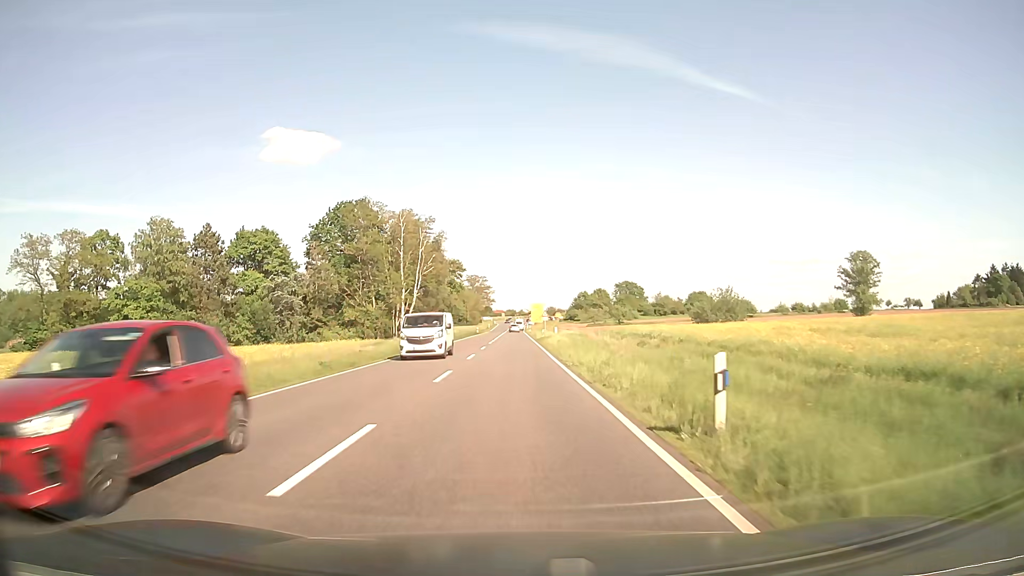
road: primary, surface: asphalt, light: Day
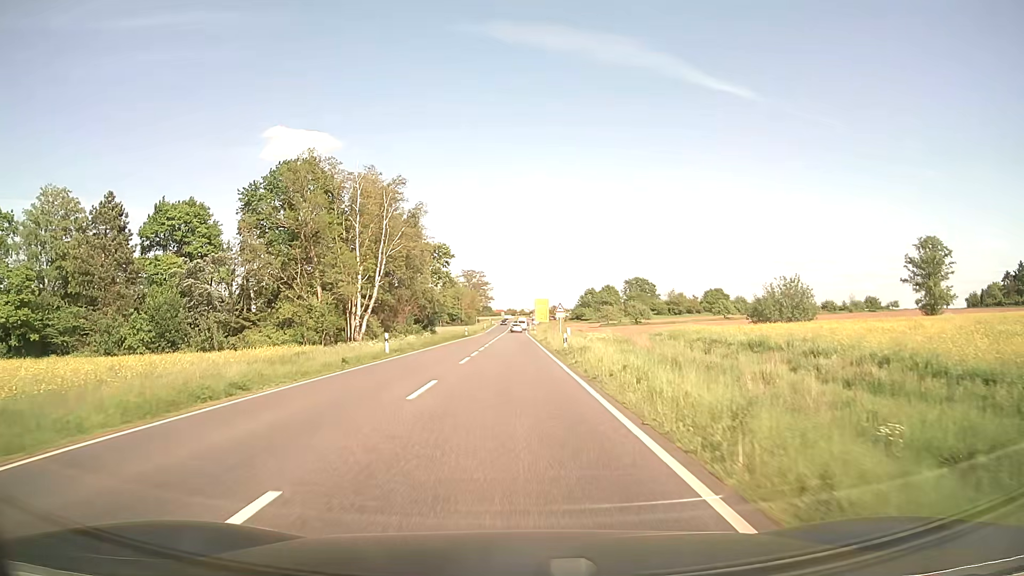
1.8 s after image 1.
(0.0, +25.4) m; 0°
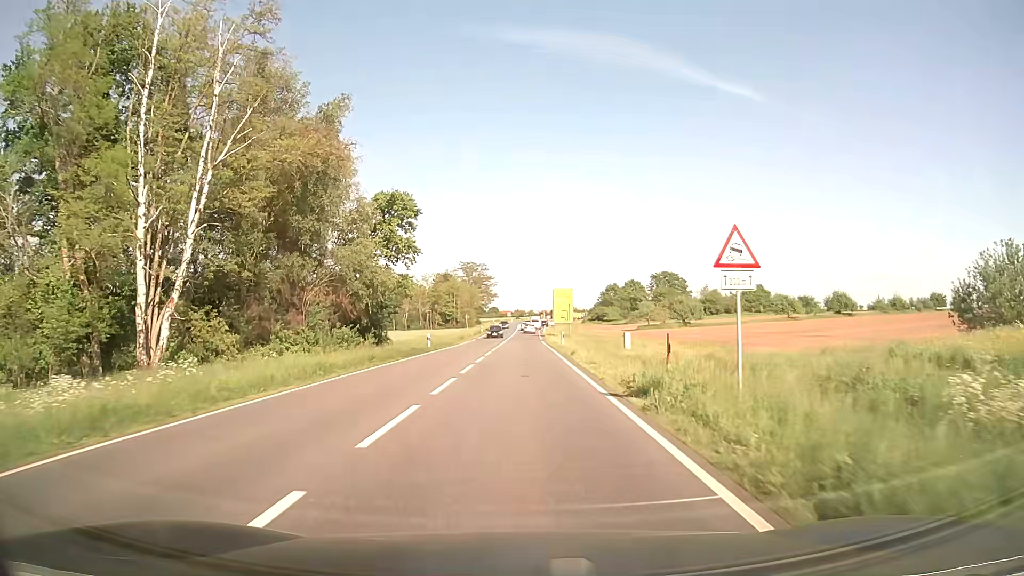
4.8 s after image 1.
(-0.1, +40.0) m; -1°
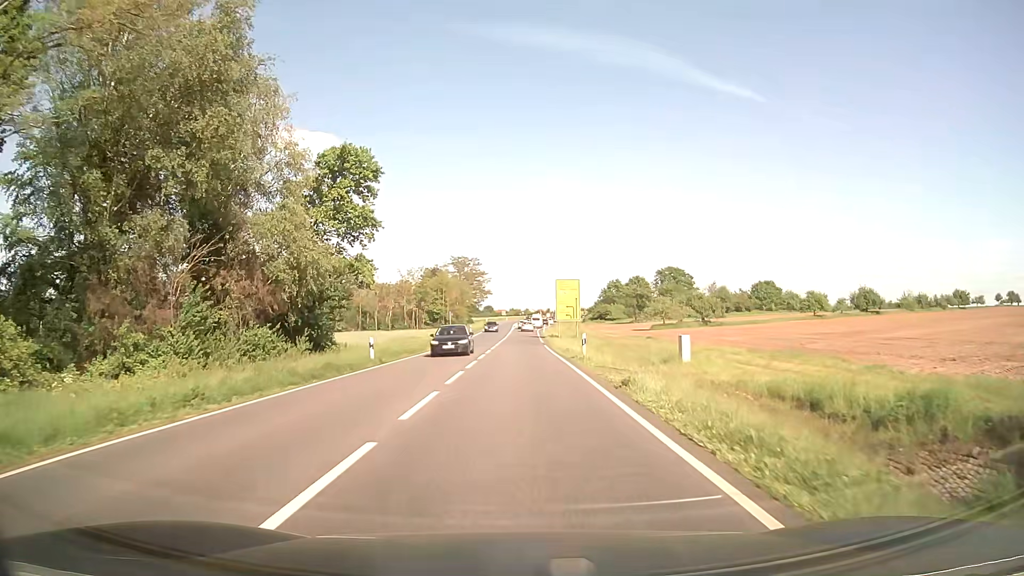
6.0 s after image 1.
(0.0, +15.8) m; 0°
(0, +10) (0, +20) (0, +30) (+1, +40) (+1, +50) (+1, +60) (+1, +70) (+2, +80) (+2, +90) (+2, +100) m
